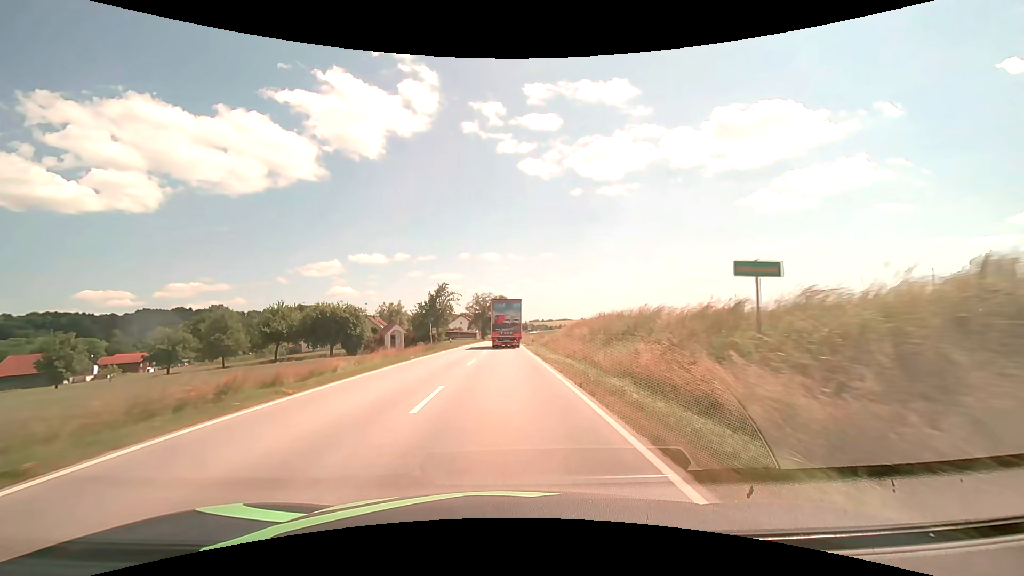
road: secondary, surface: asphalt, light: Day
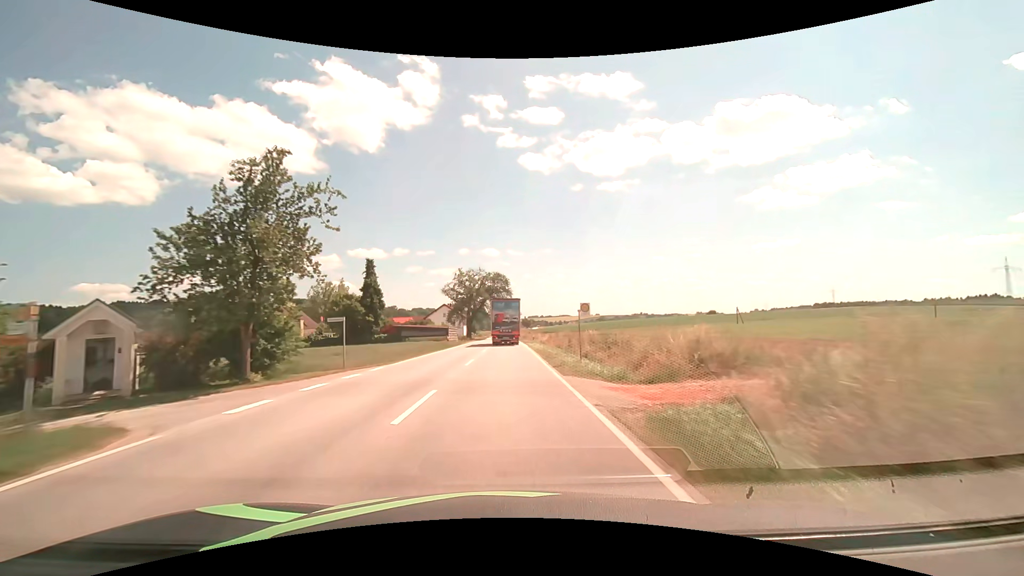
(0.0, +49.1) m; 0°
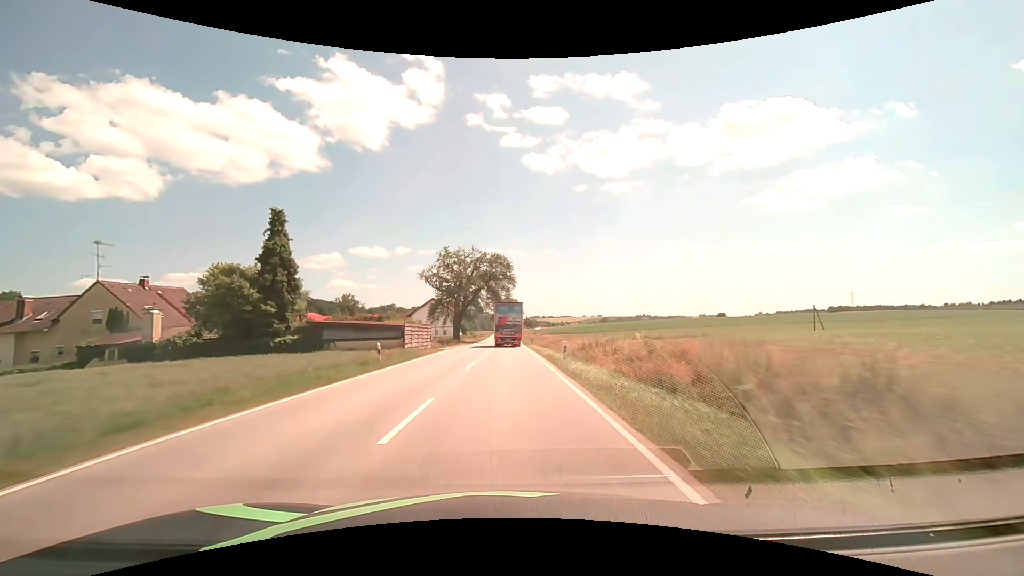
(0.0, +25.1) m; 0°
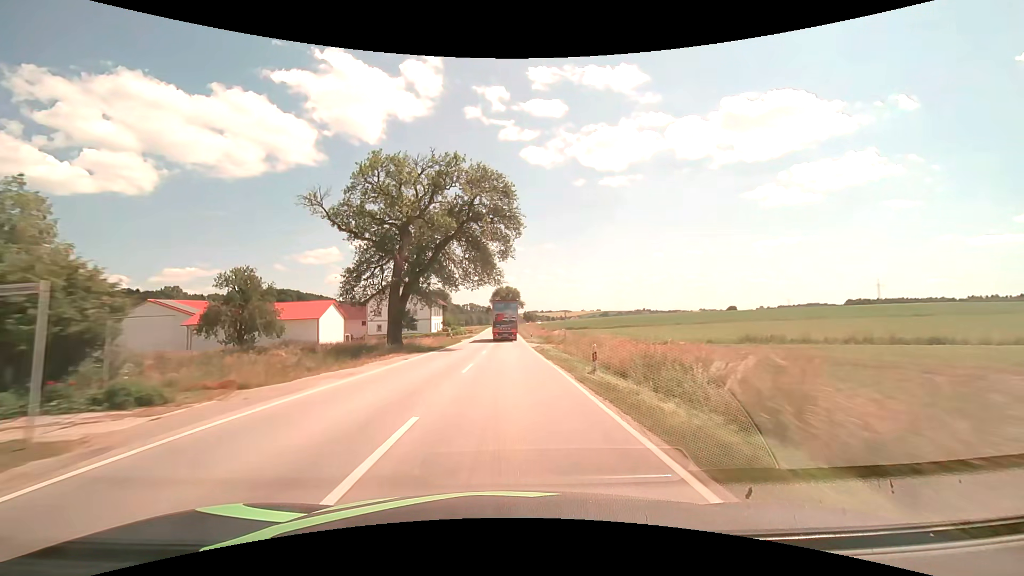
(+0.1, +38.3) m; 0°
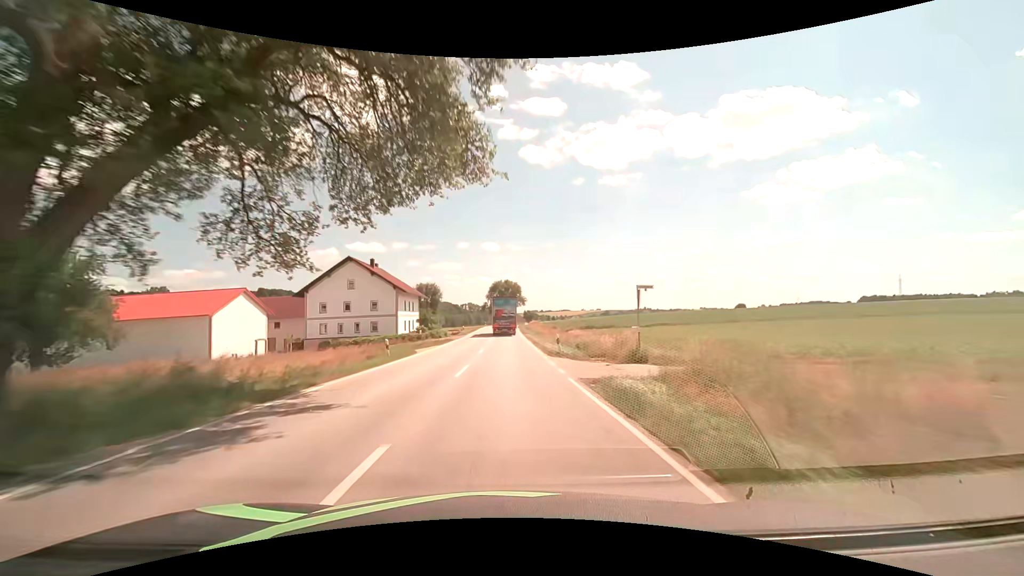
(0.0, +26.1) m; 0°
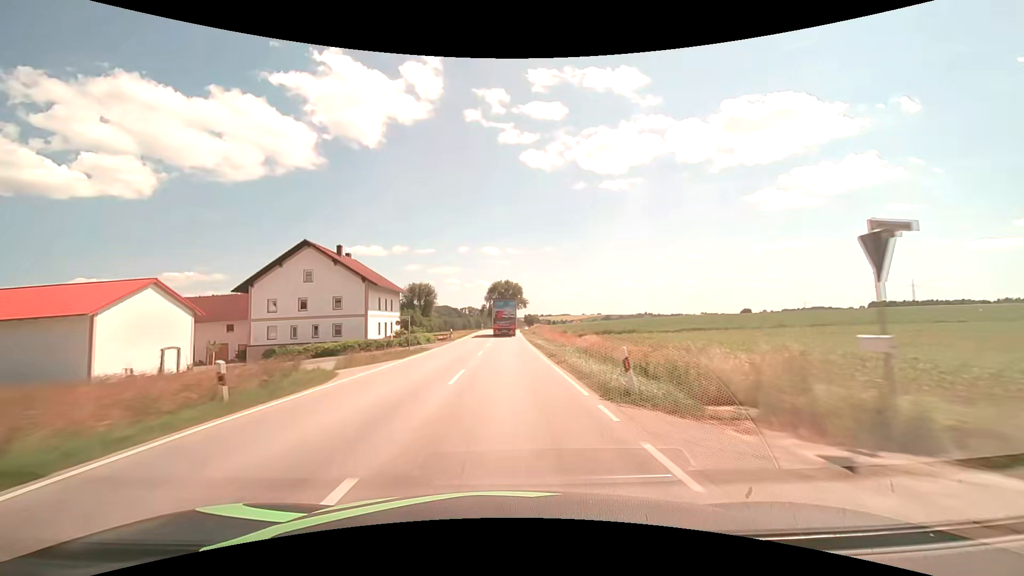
(0.0, +13.3) m; 0°
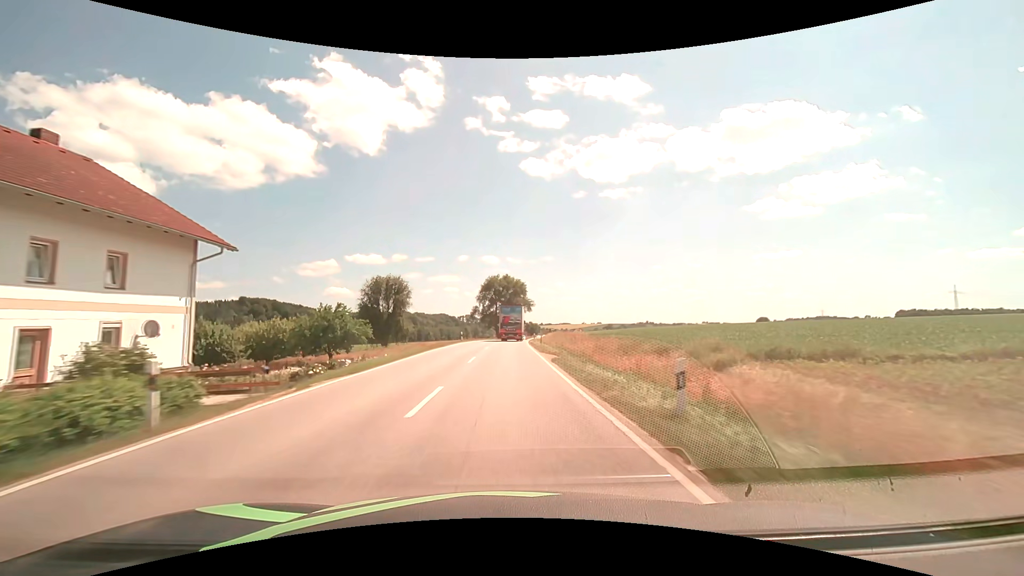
(-0.1, +40.6) m; 0°
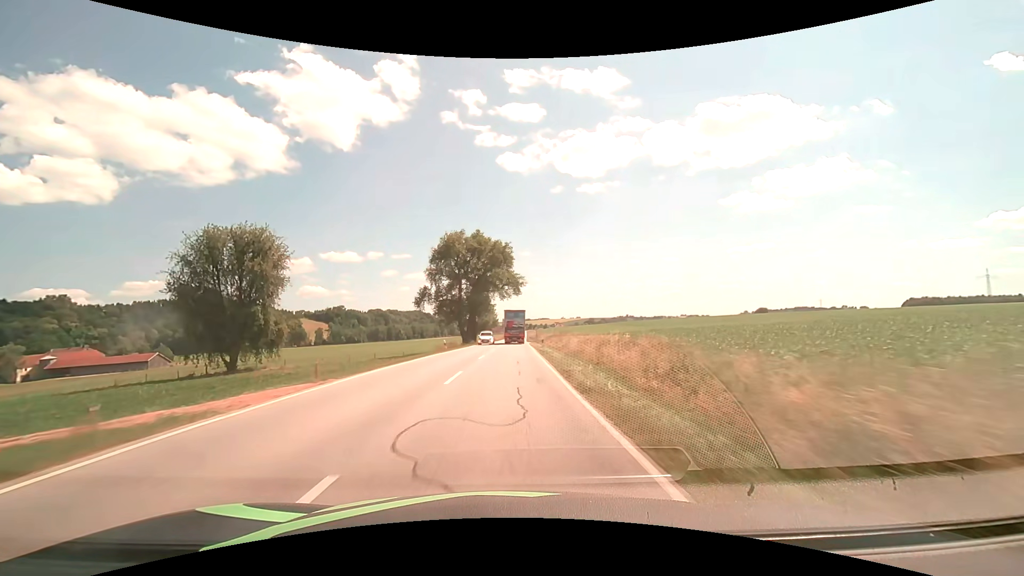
(+0.7, +55.1) m; +2°
(0, +10) (0, +20) (0, +30) (+1, +40) (+1, +50) (+1, +60) (+1, +70) (+2, +80) (+2, +90) (+2, +100) m
